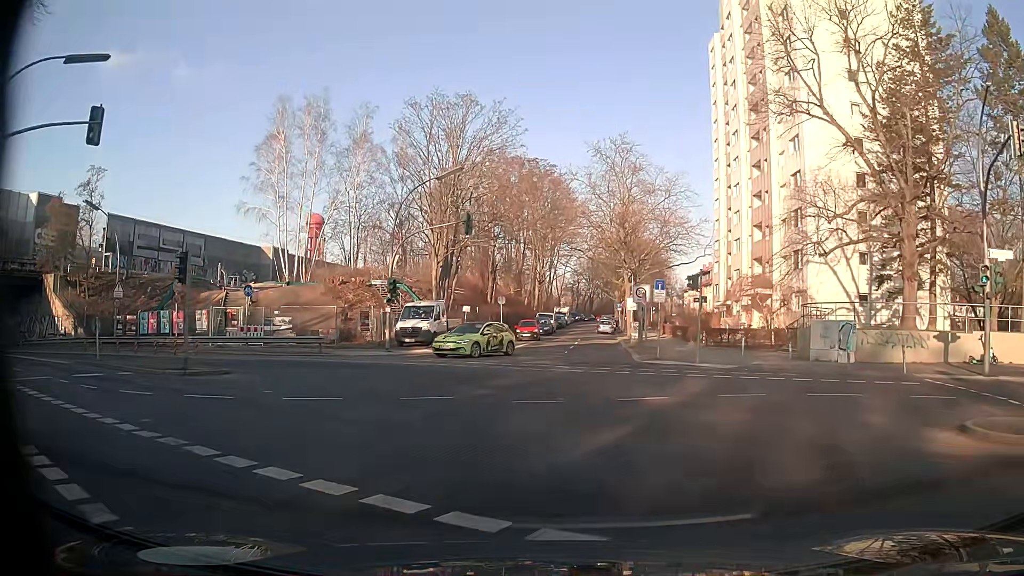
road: tertiary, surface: asphalt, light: Day
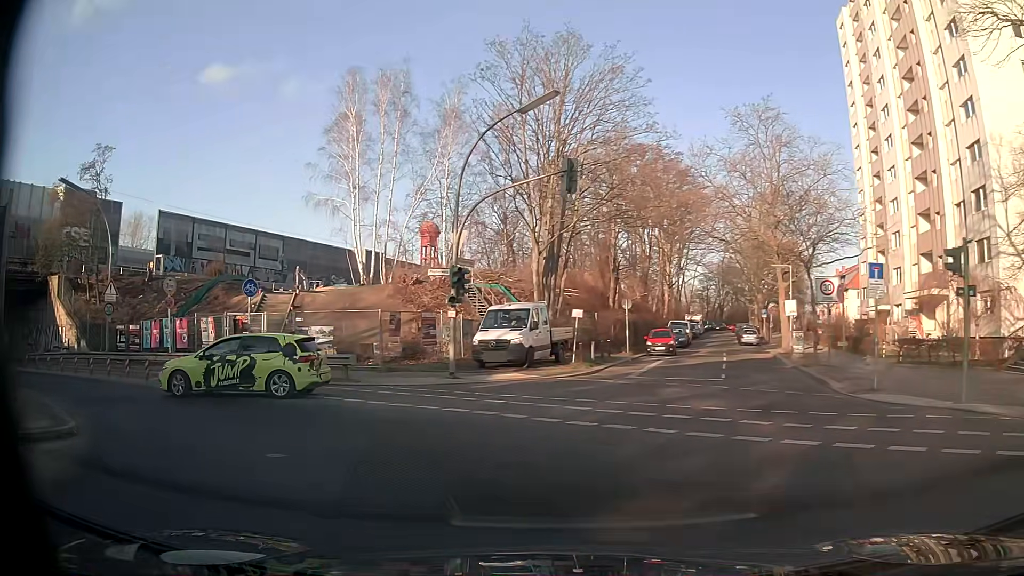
(-0.1, +10.7) m; -8°
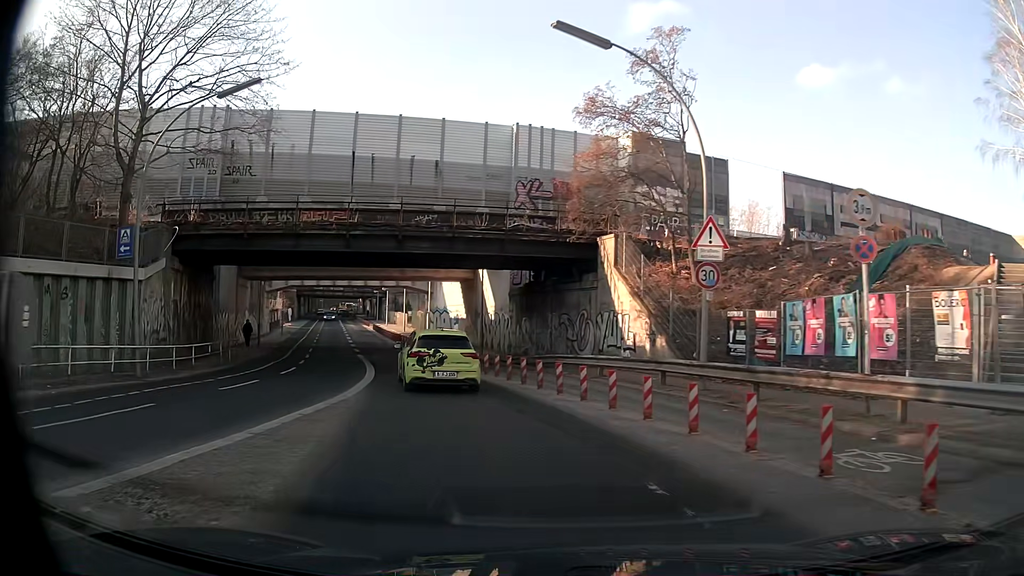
(-8.2, +13.8) m; -53°
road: secondary
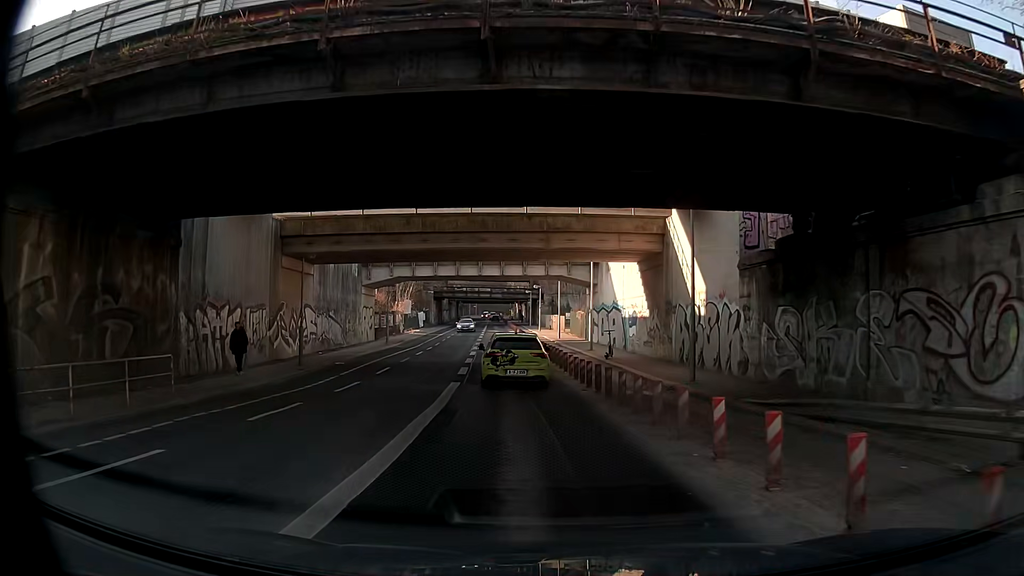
(-3.0, +17.4) m; -15°
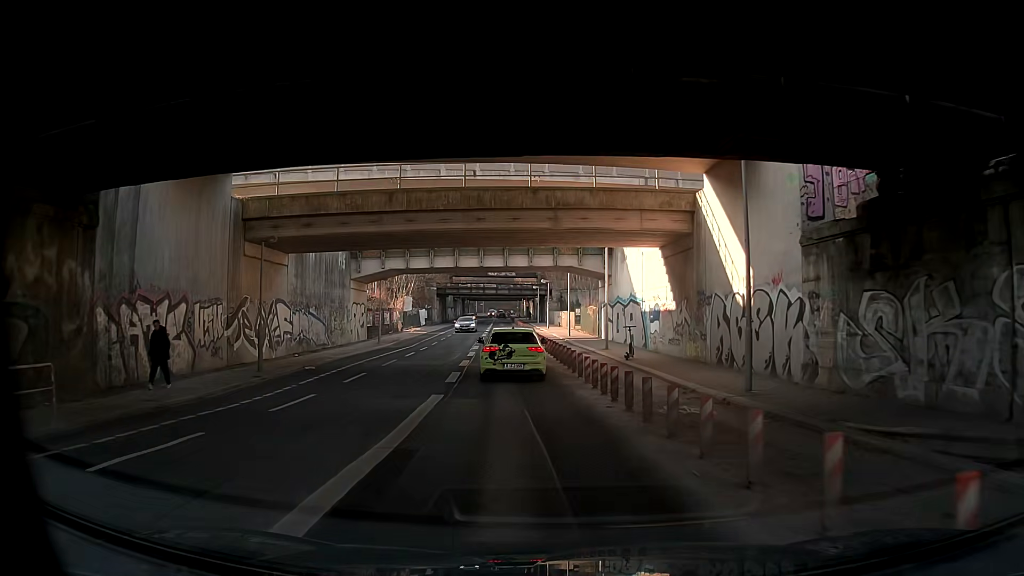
(-0.1, +4.6) m; -1°
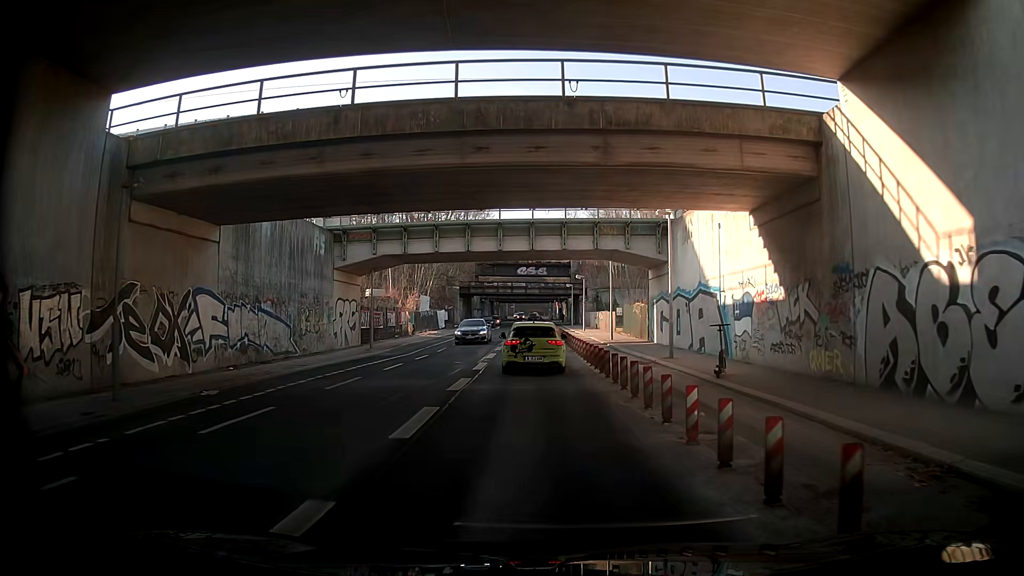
(-0.1, +9.5) m; -4°
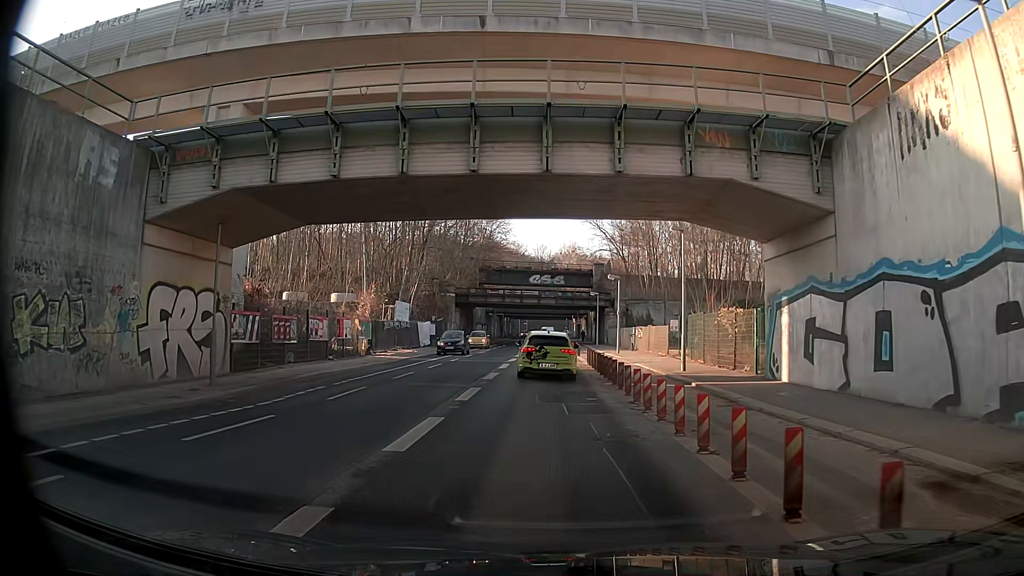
(-0.5, +18.2) m; -1°
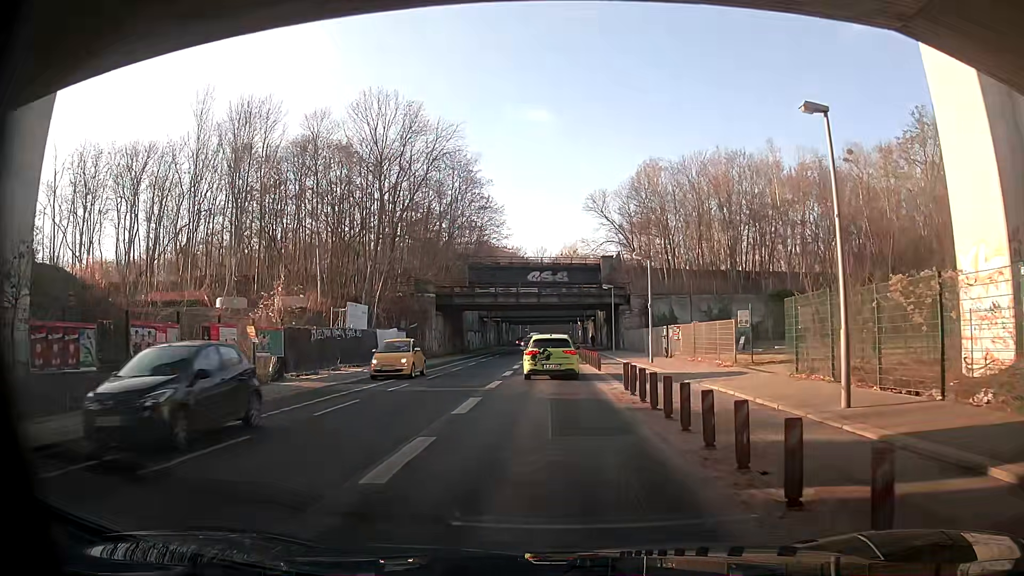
(+0.1, +13.4) m; +1°
